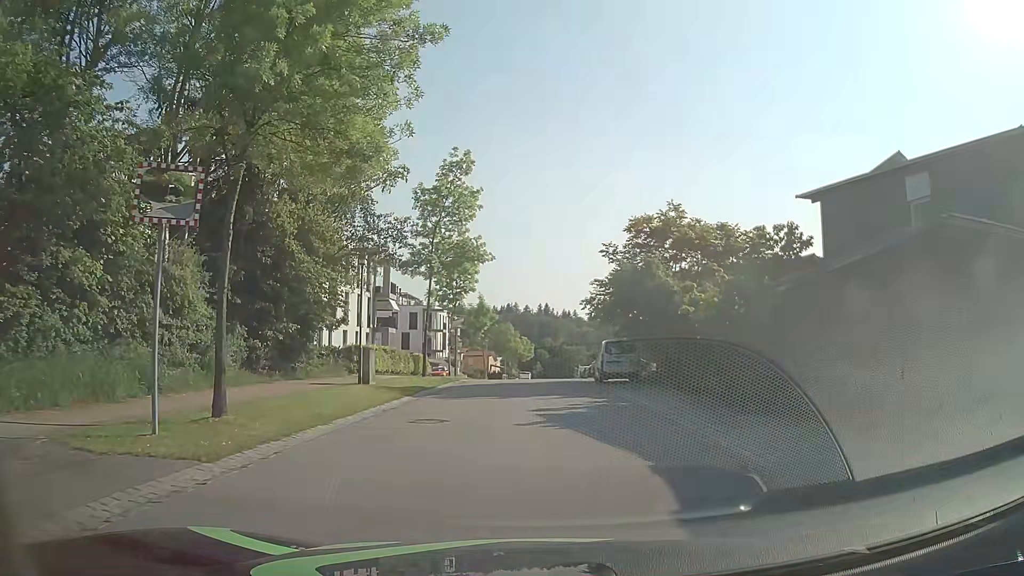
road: residential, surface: asphalt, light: Day
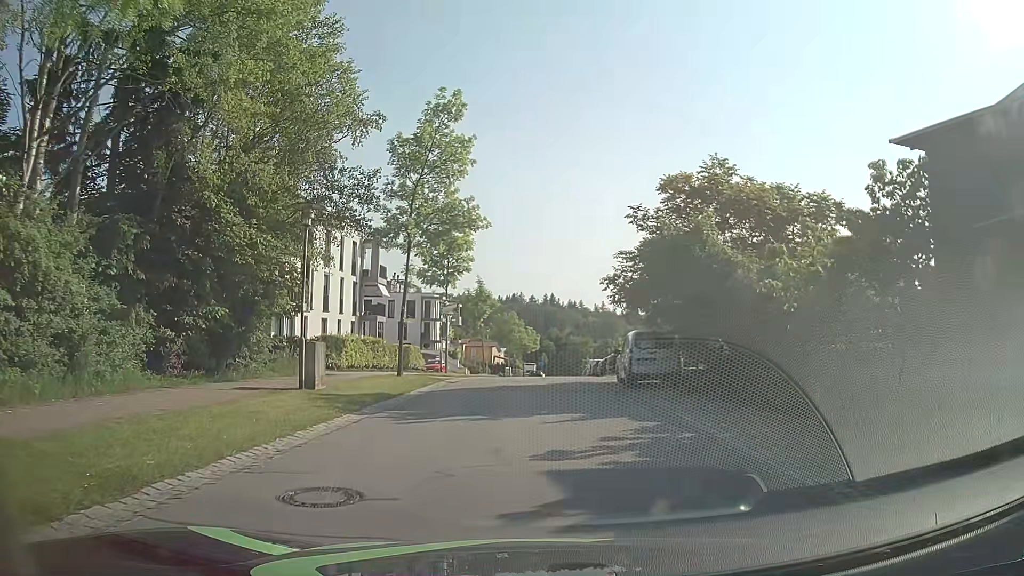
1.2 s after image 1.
(-0.1, +6.3) m; -1°
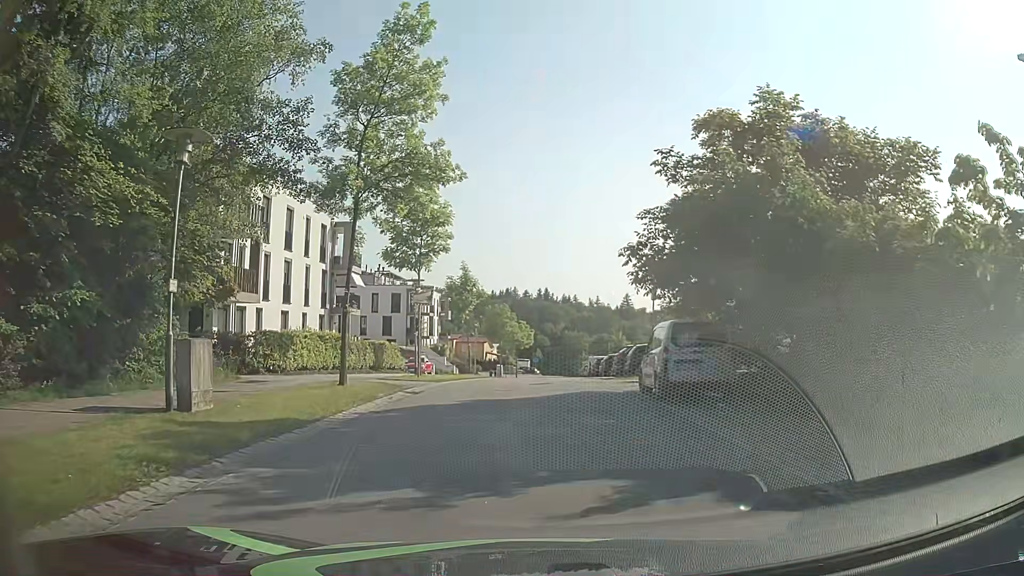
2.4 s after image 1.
(+0.1, +6.2) m; +1°
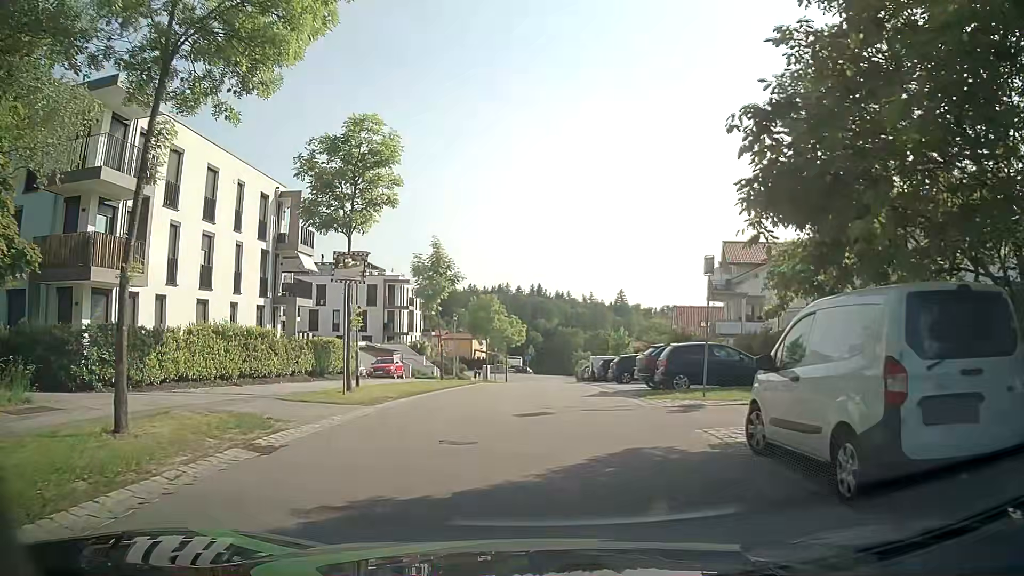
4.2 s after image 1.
(+0.1, +9.3) m; +1°
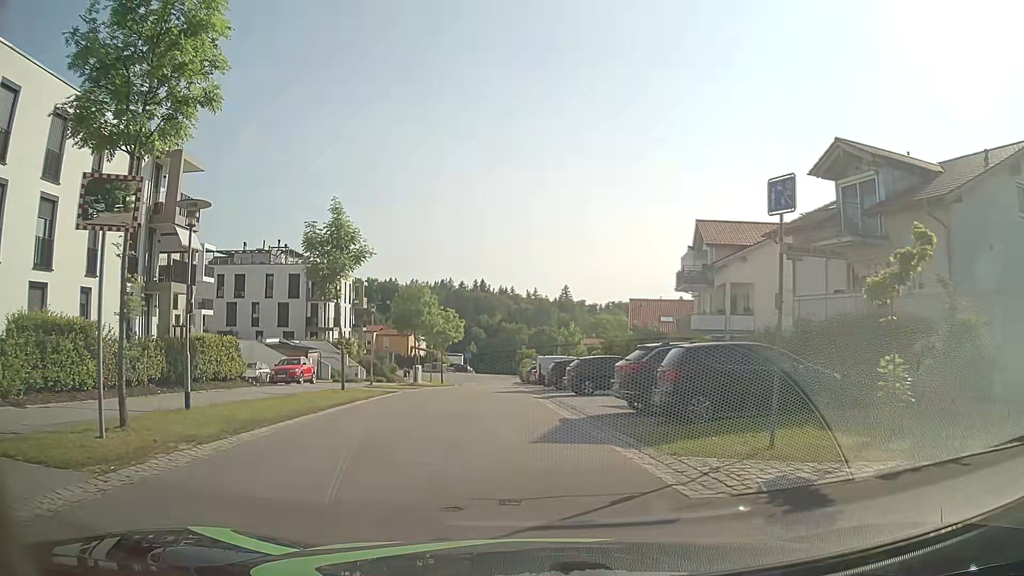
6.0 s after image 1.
(+0.3, +8.3) m; +4°
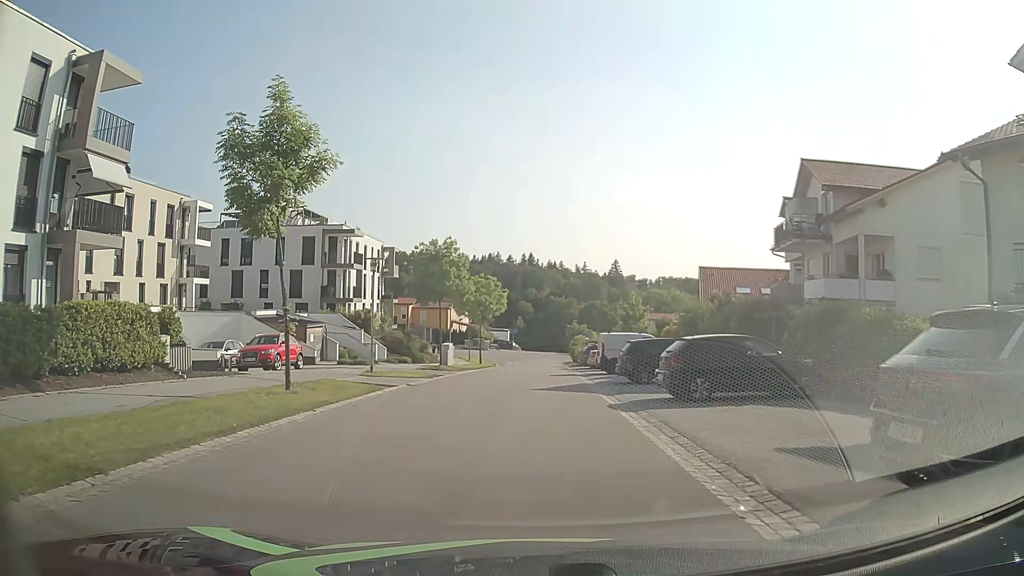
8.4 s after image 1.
(-0.3, +10.2) m; -4°
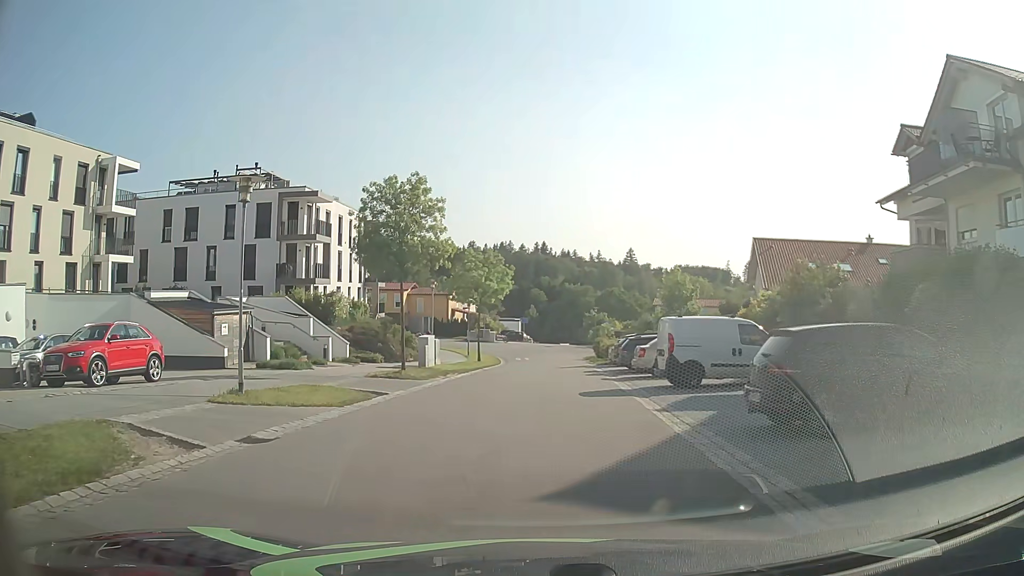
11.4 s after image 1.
(+0.1, +13.1) m; -1°
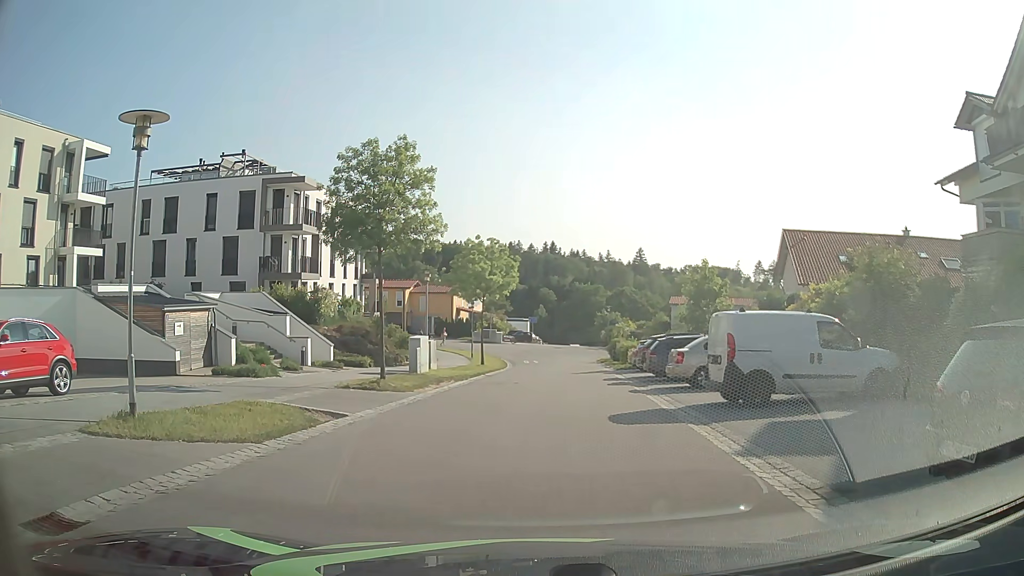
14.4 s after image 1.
(0.0, +4.4) m; -1°
